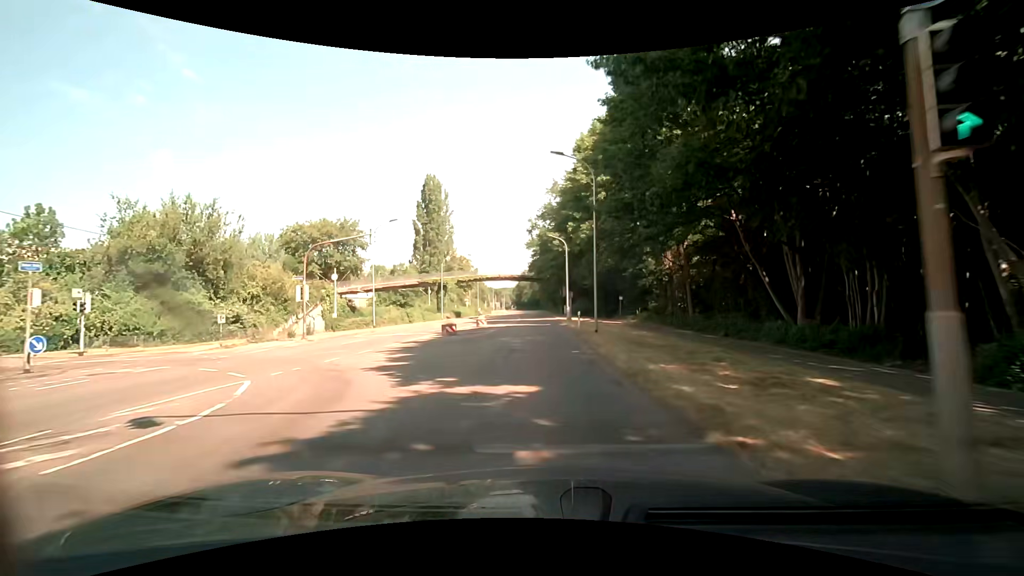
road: secondary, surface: asphalt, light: Day
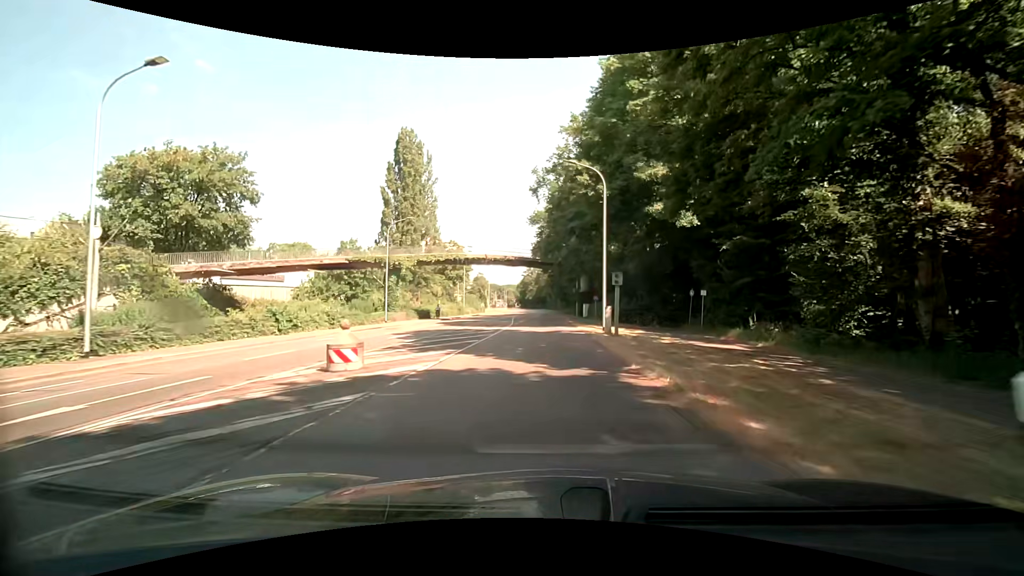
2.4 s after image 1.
(-0.4, +28.1) m; -1°
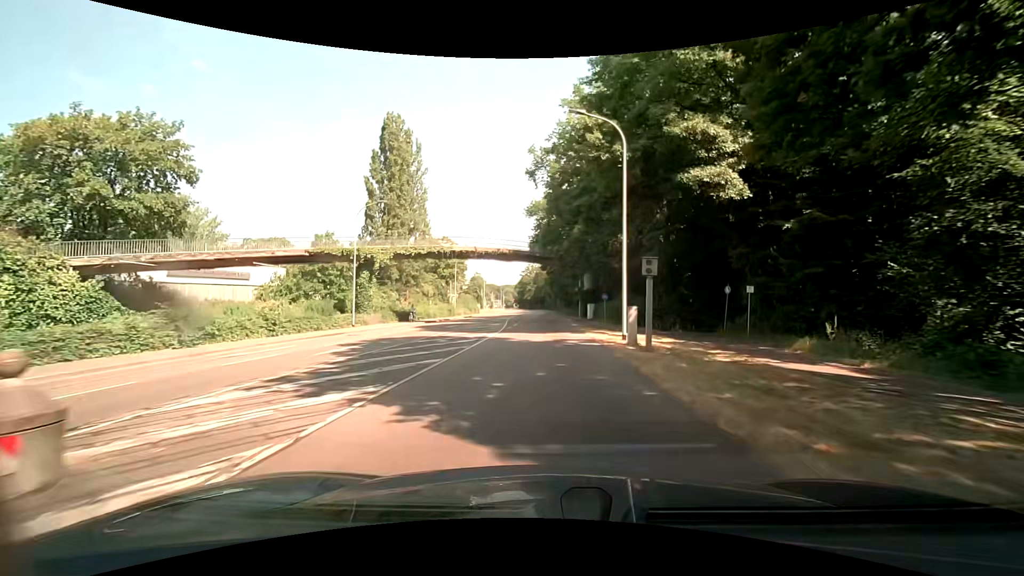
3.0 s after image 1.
(0.0, +7.1) m; 0°
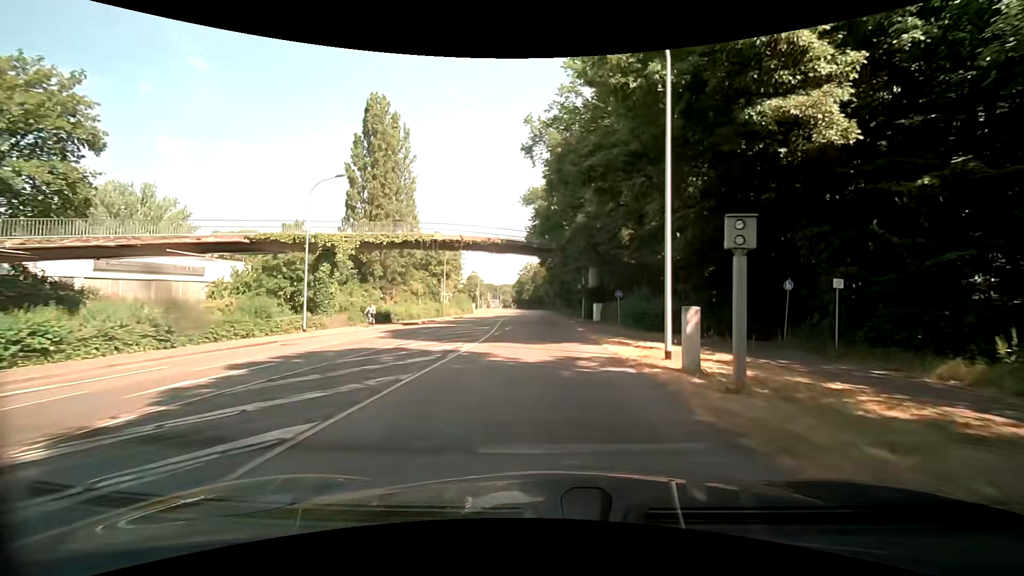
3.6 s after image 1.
(0.0, +7.2) m; 0°
(0, +10) (0, +20) (0, +30) (0, +40) (0, +50) (0, +60) (0, +70) (0, +80) (0, +90) (0, +100) m
